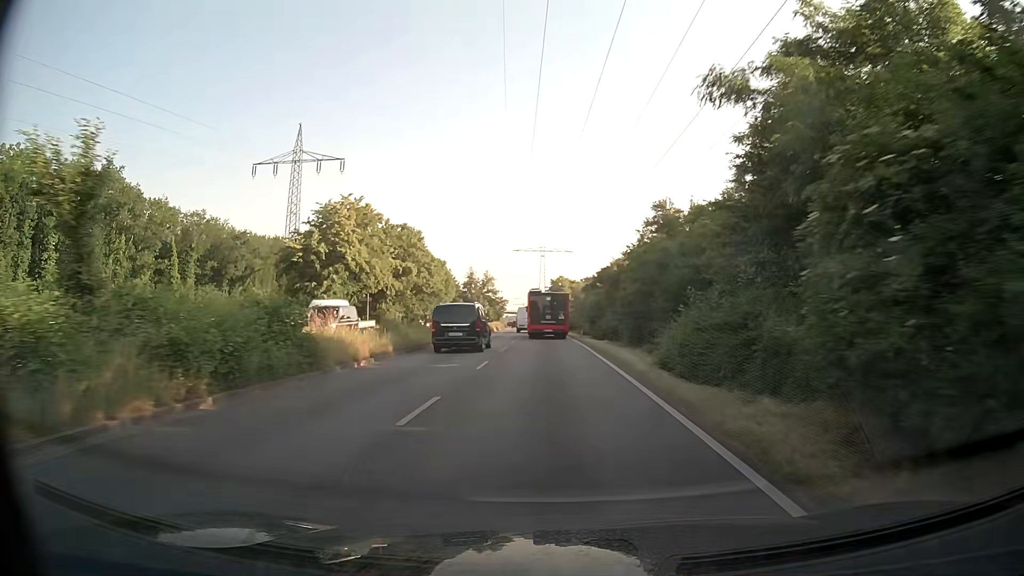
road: primary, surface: asphalt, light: Day
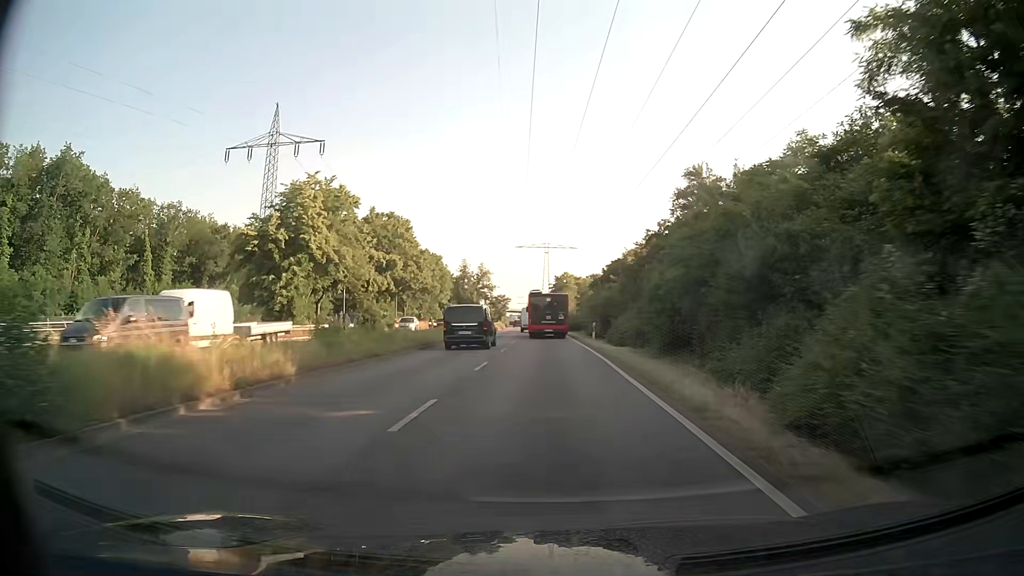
(0.0, +9.4) m; -1°
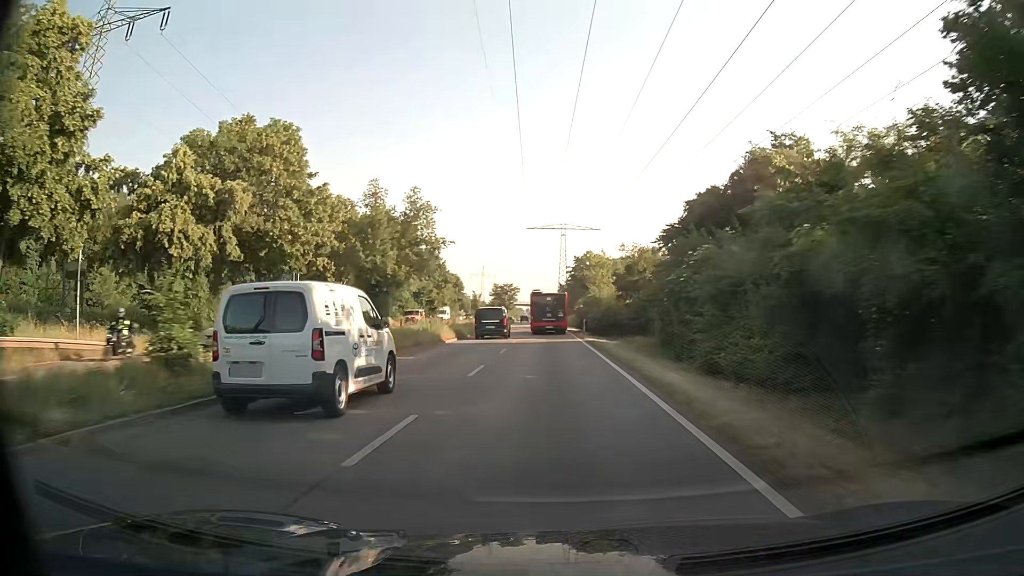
(-0.3, +38.5) m; -1°
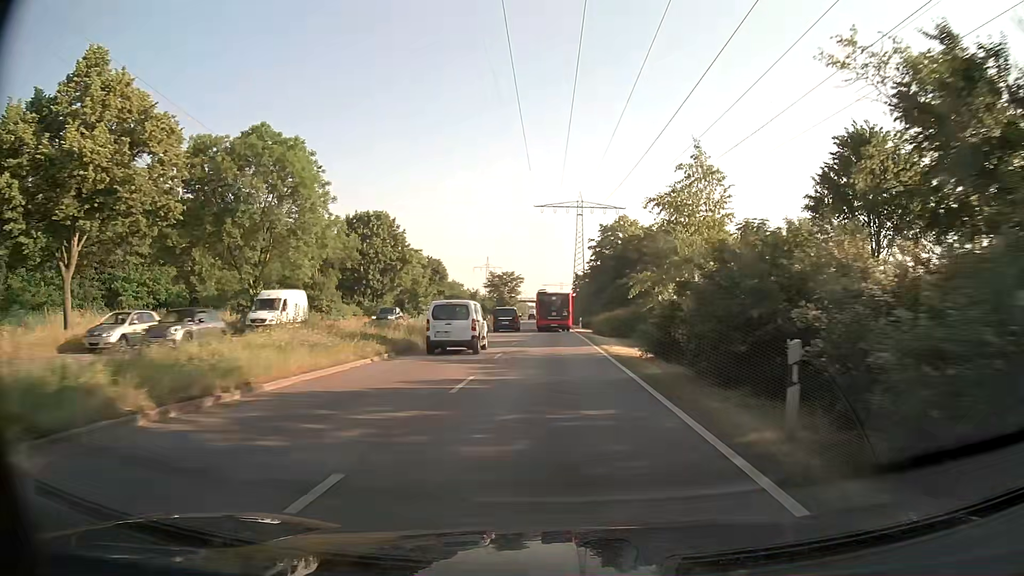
(-0.6, +40.1) m; -2°
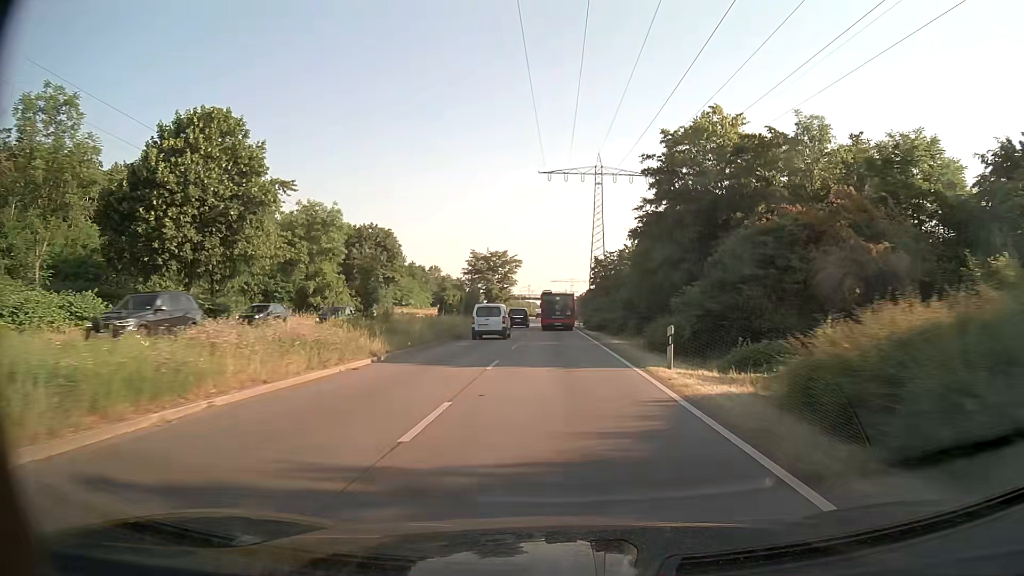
(-0.3, +41.1) m; -1°
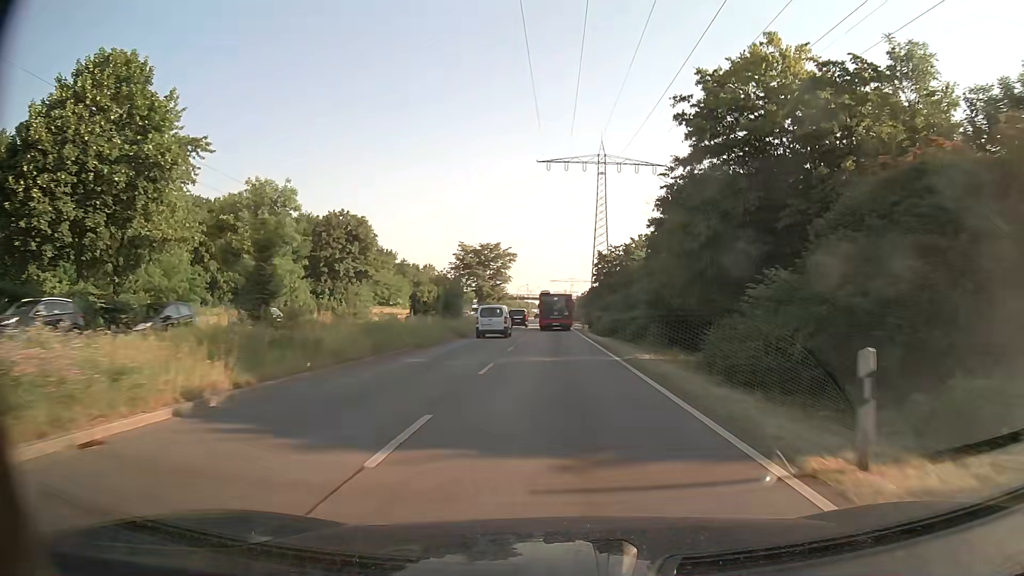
(0.0, +10.3) m; 0°
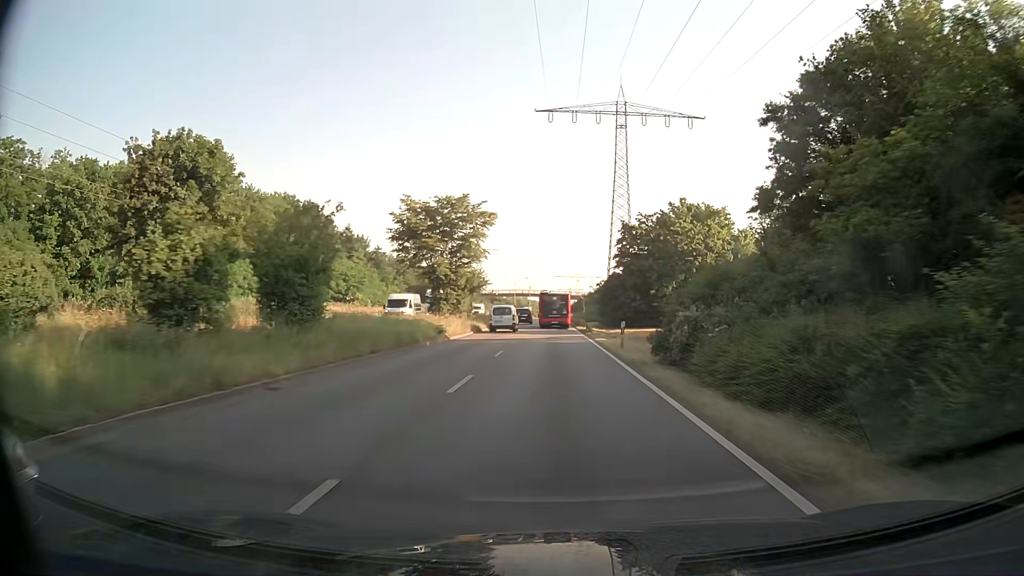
(-0.2, +30.7) m; -1°
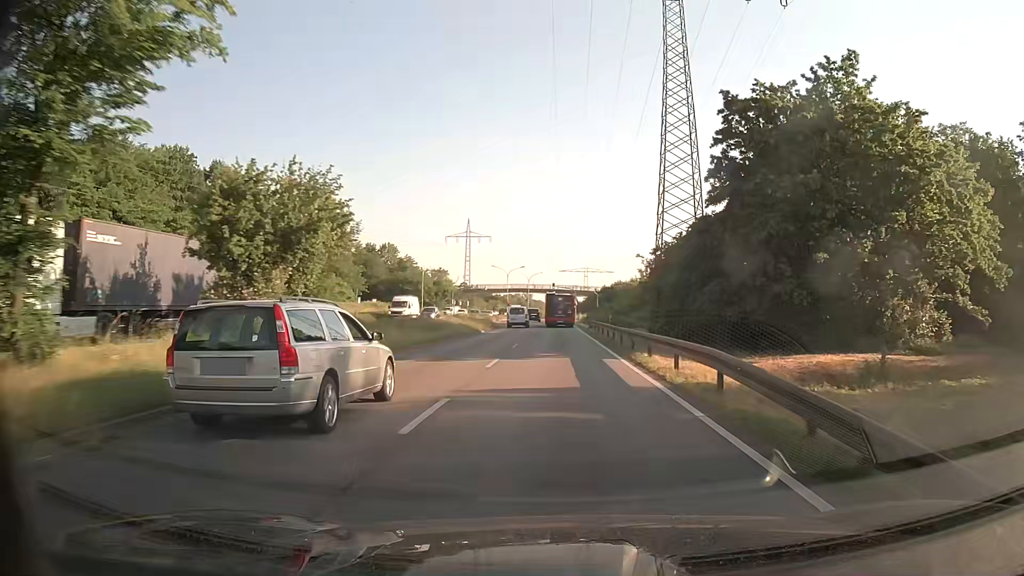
(+0.1, +40.3) m; 0°
(0, +10) (0, +20) (0, +30) (0, +40) (0, +50) (0, +60) (0, +70) (0, +80) (0, +90) (0, +100) m
